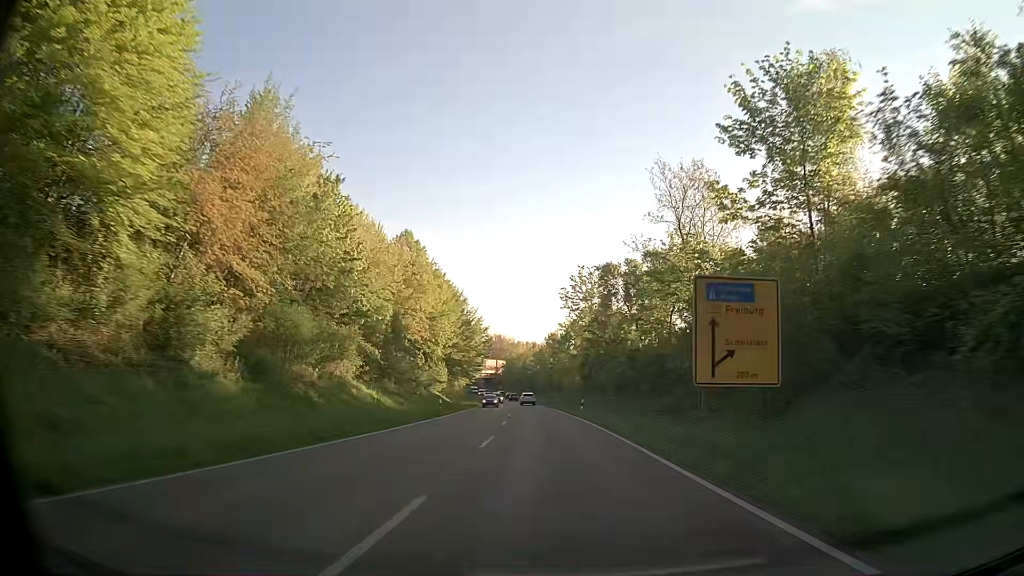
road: primary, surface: asphalt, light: Day
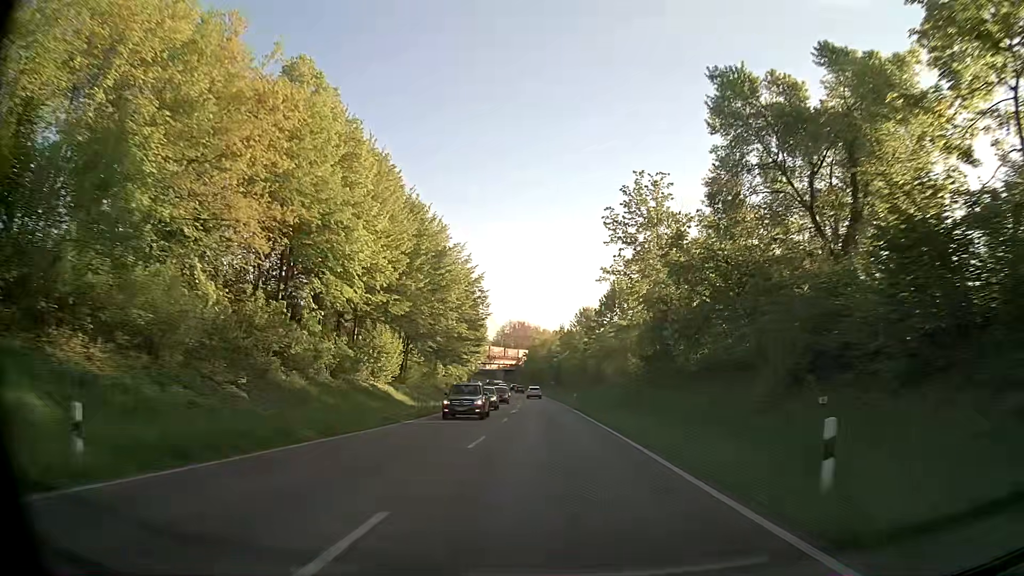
(-0.5, +37.6) m; -2°
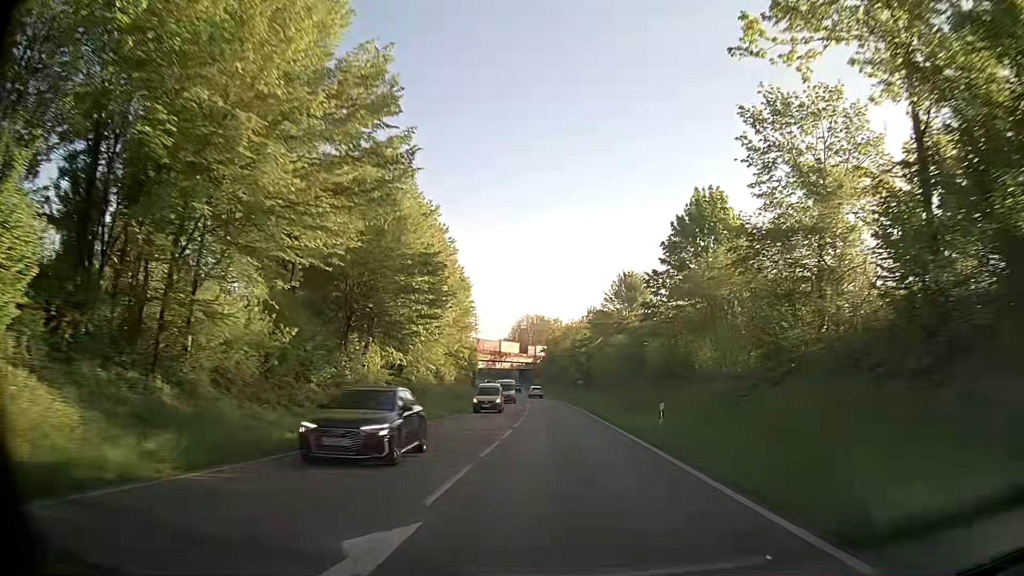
(-0.7, +37.5) m; -2°
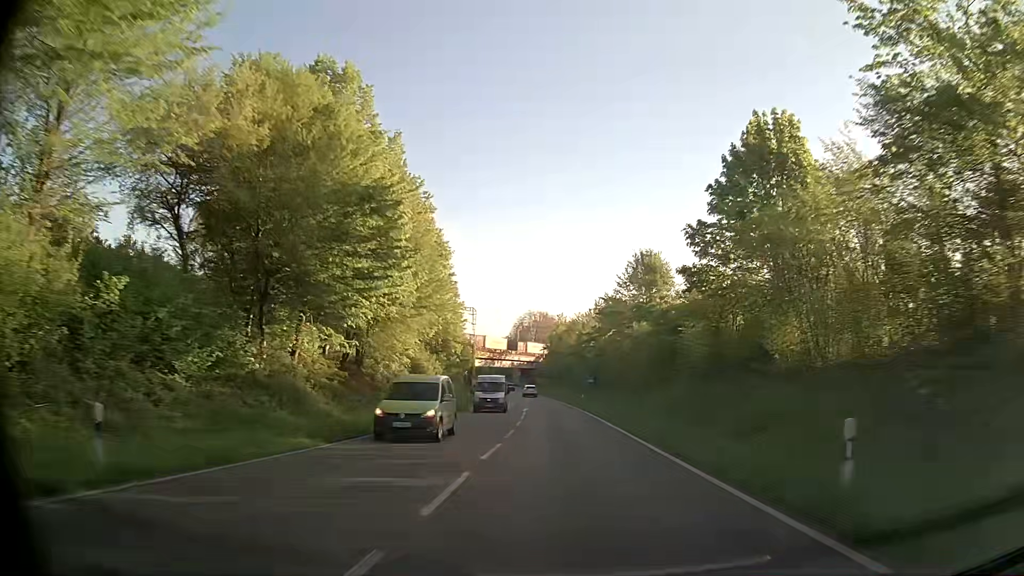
(-0.1, +12.6) m; -1°
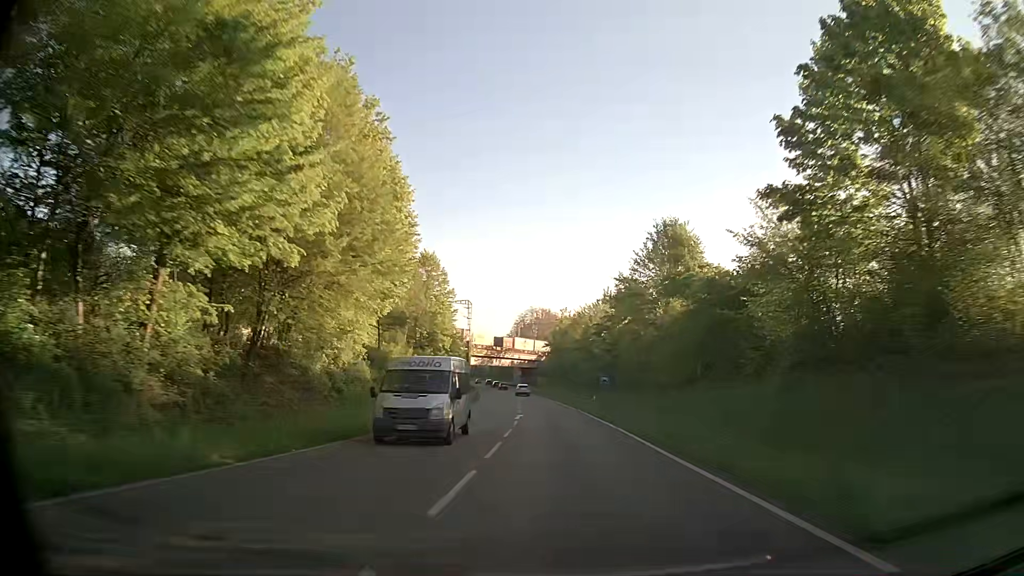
(0.0, +12.6) m; 0°
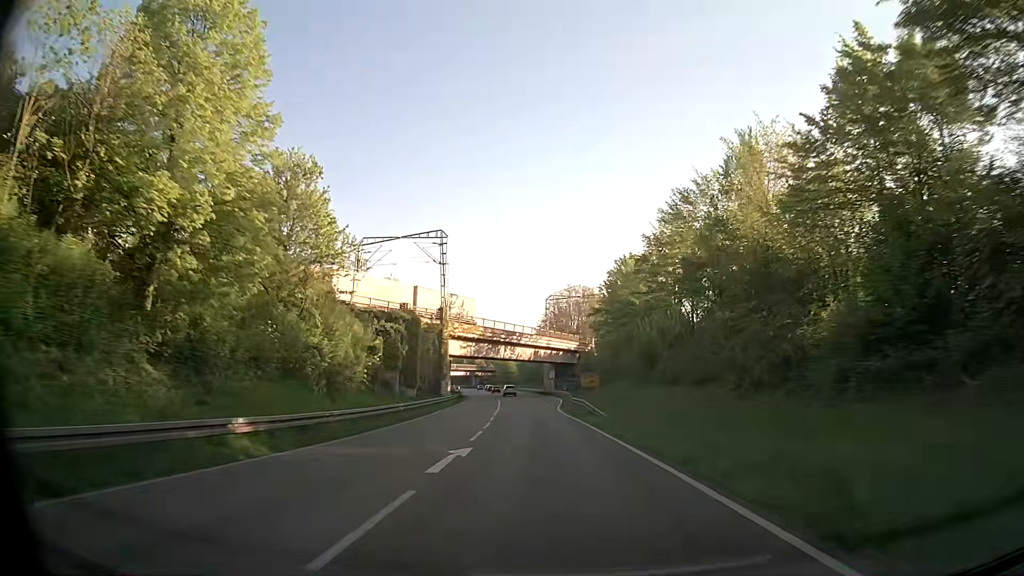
(-1.3, +64.1) m; -3°
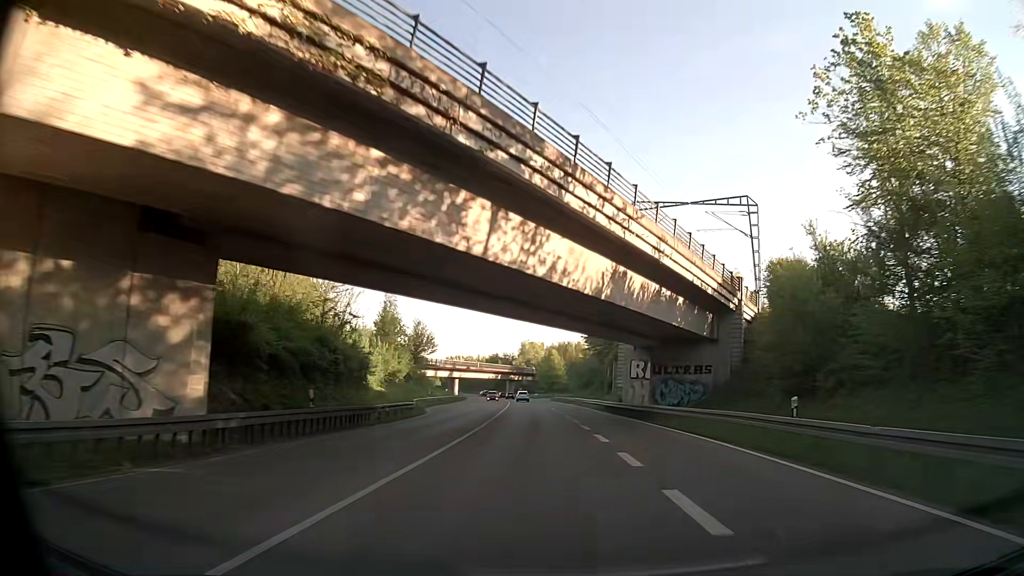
(-2.8, +64.5) m; -4°
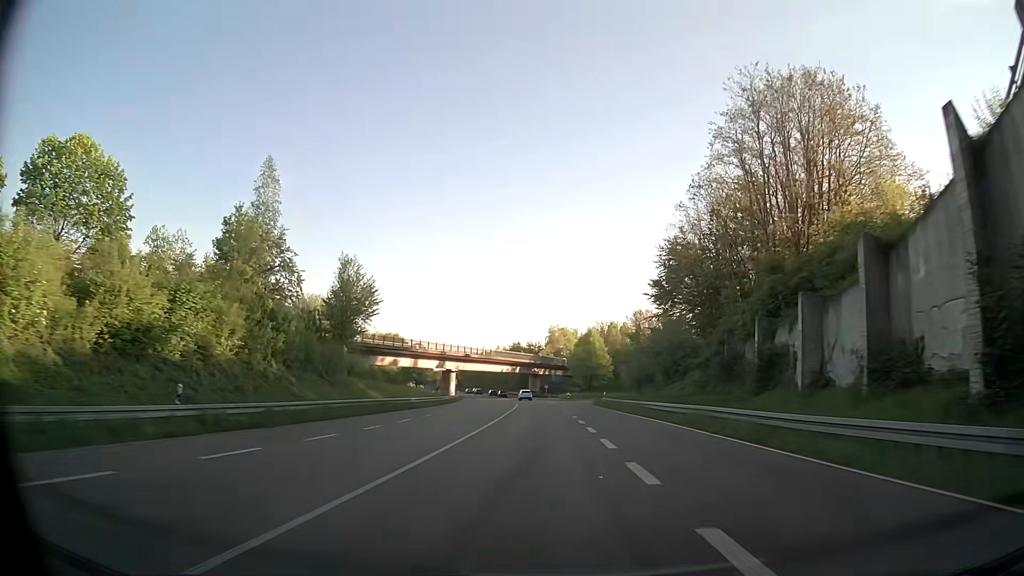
(-0.9, +51.8) m; -2°
(0, +10) (0, +20) (-1, +30) (-1, +40) (-1, +50) (-2, +60) (-2, +70) (-3, +80) (-4, +90) (-5, +100) m
